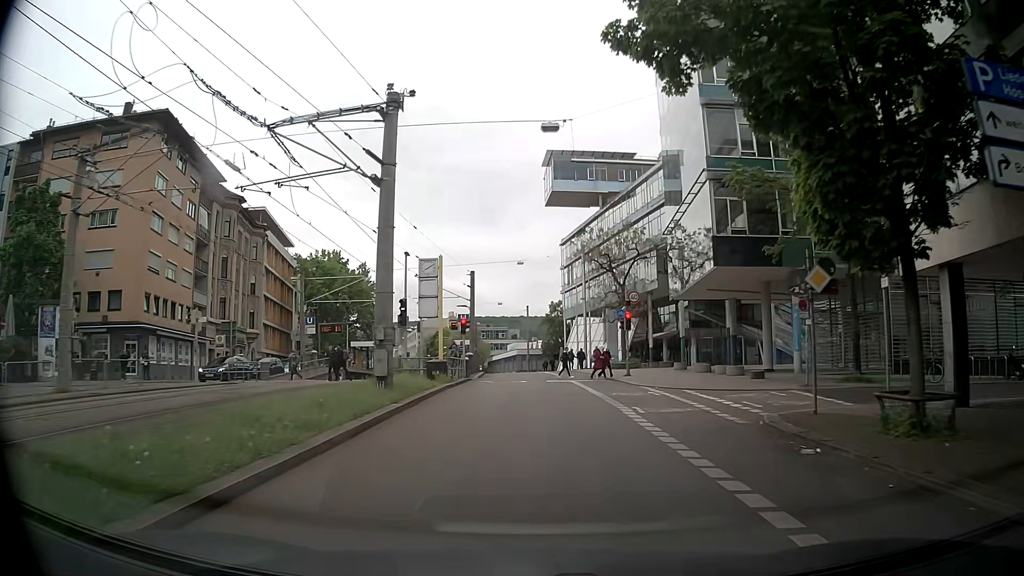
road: secondary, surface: asphalt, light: Day
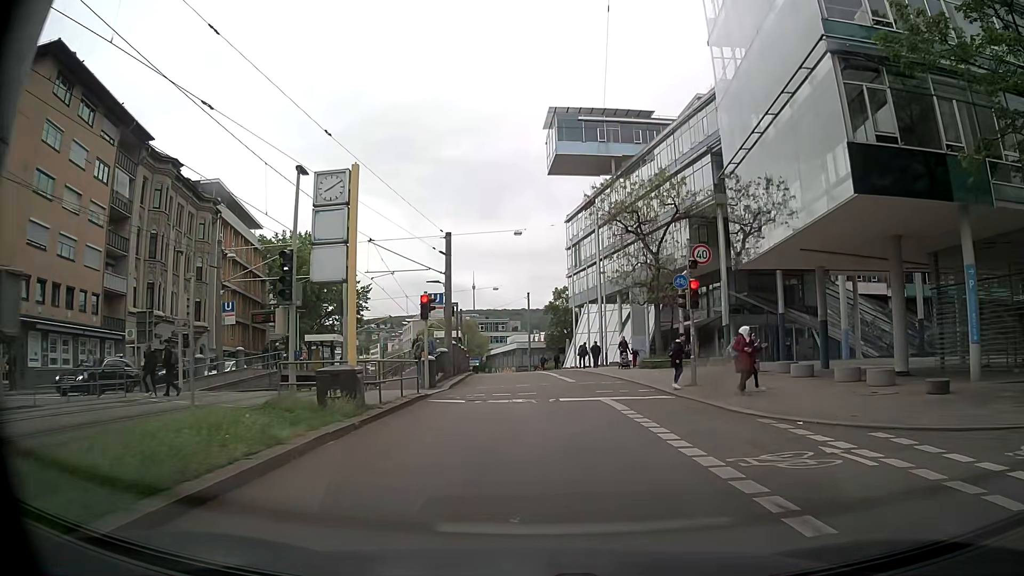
(+0.4, +12.8) m; +1°
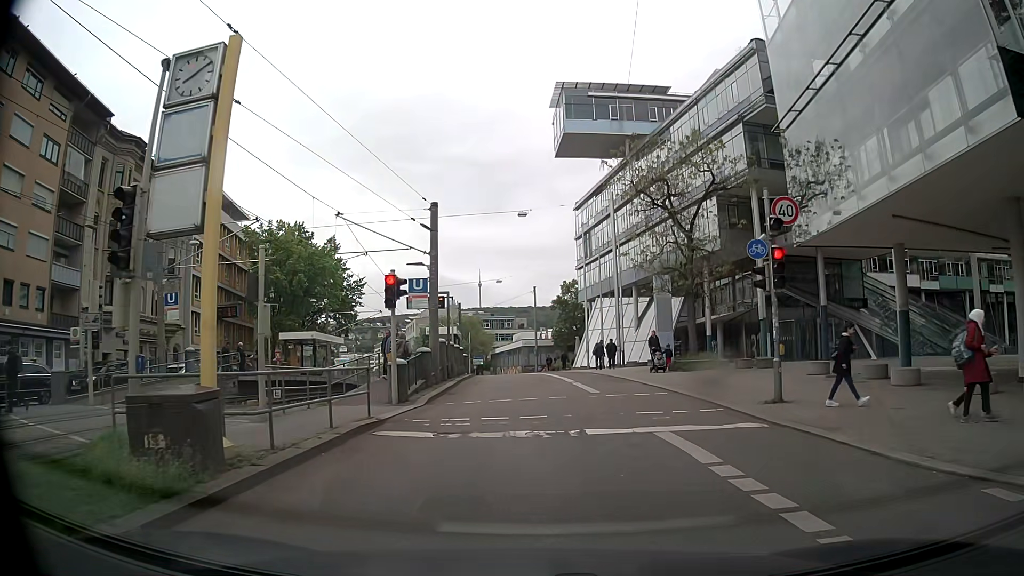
(0.0, +6.1) m; -2°
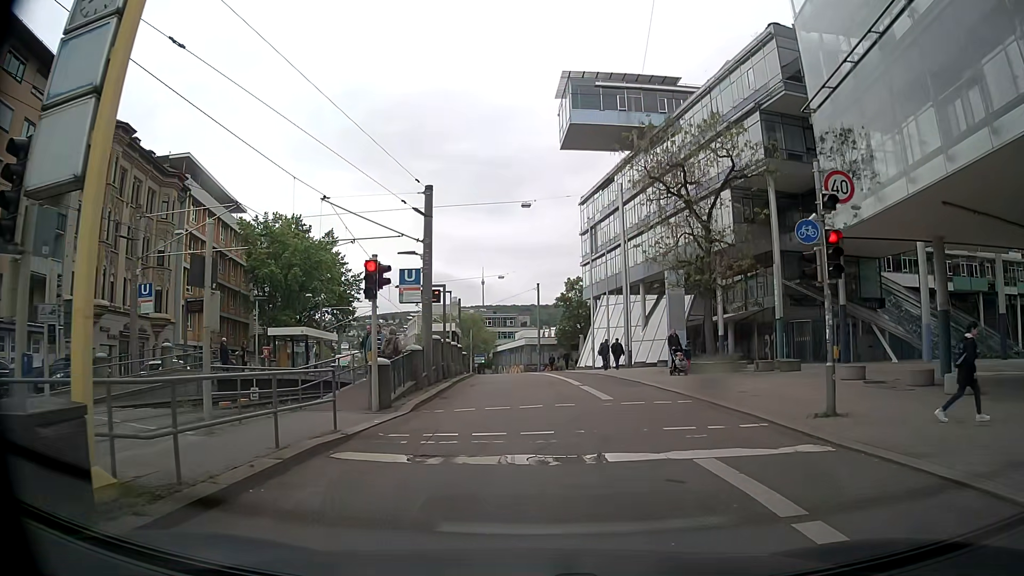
(0.0, +2.2) m; 0°
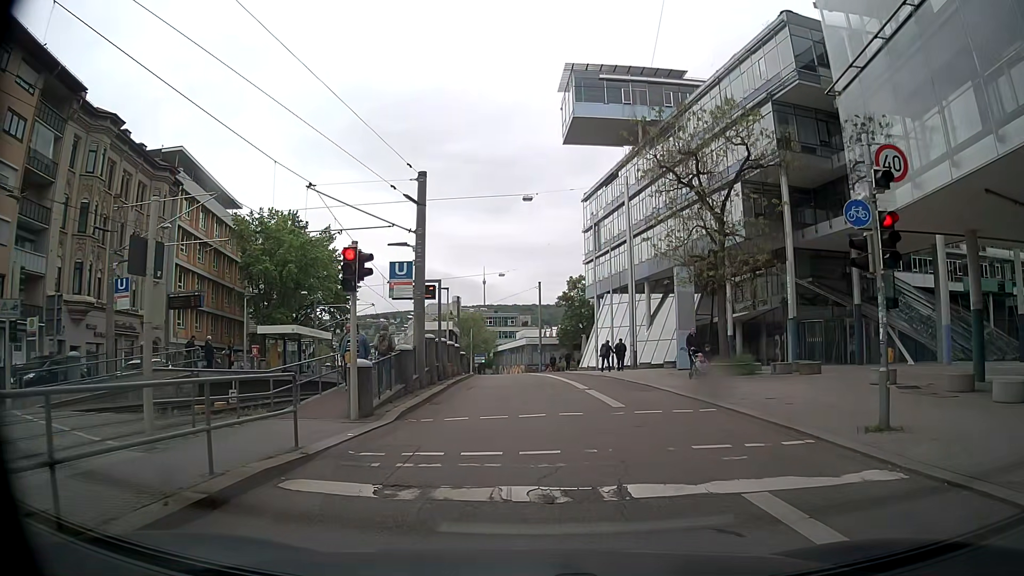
(0.0, +1.7) m; -2°
